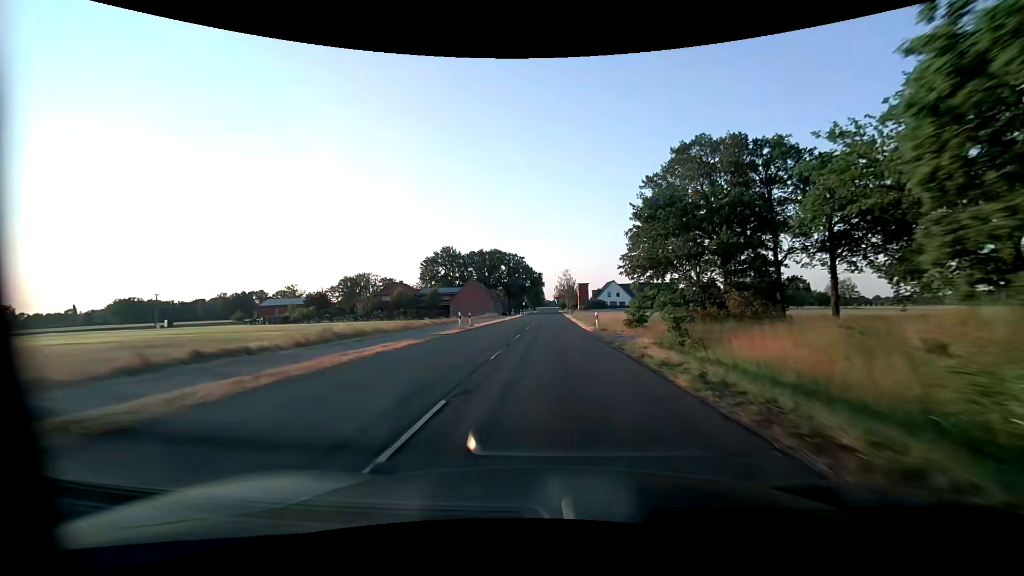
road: secondary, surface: asphalt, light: Day
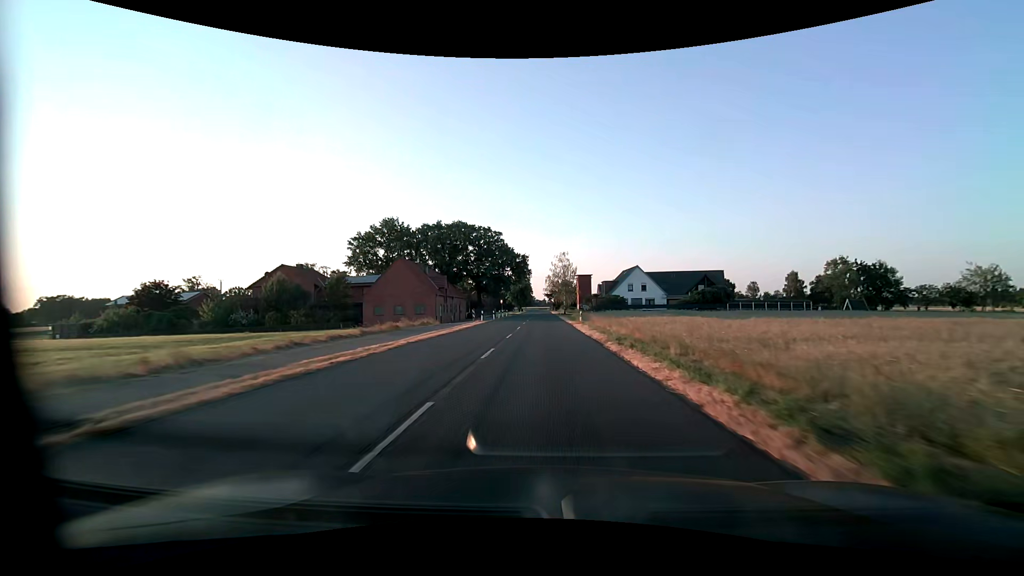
(+0.6, +45.2) m; +1°
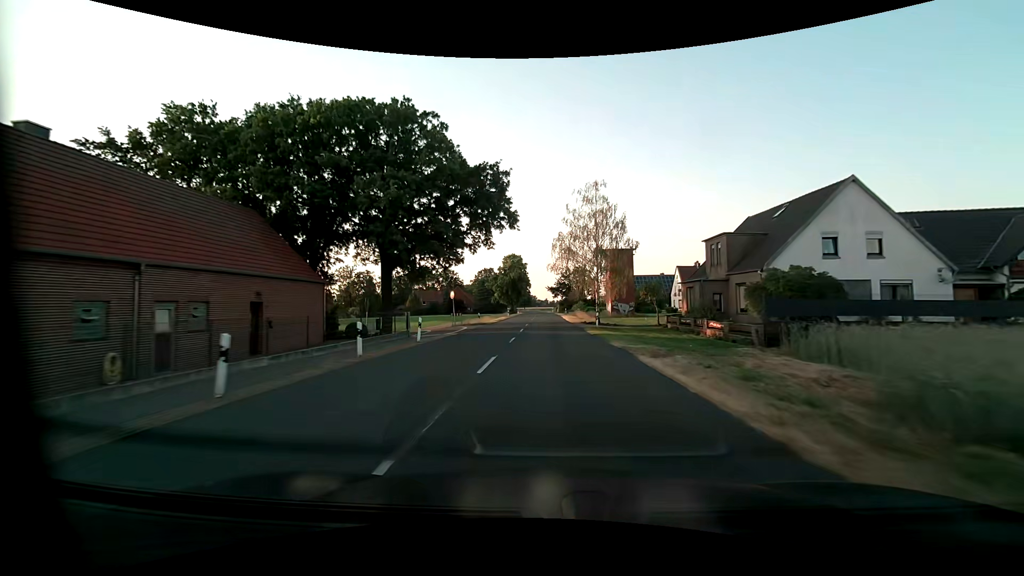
(-0.5, +56.9) m; 0°
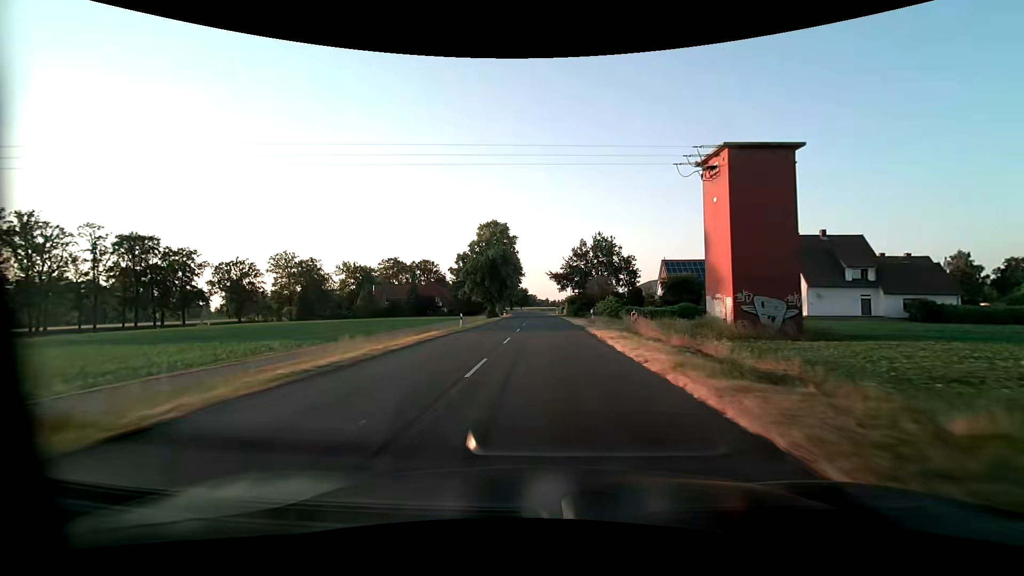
(-0.1, +45.7) m; -1°
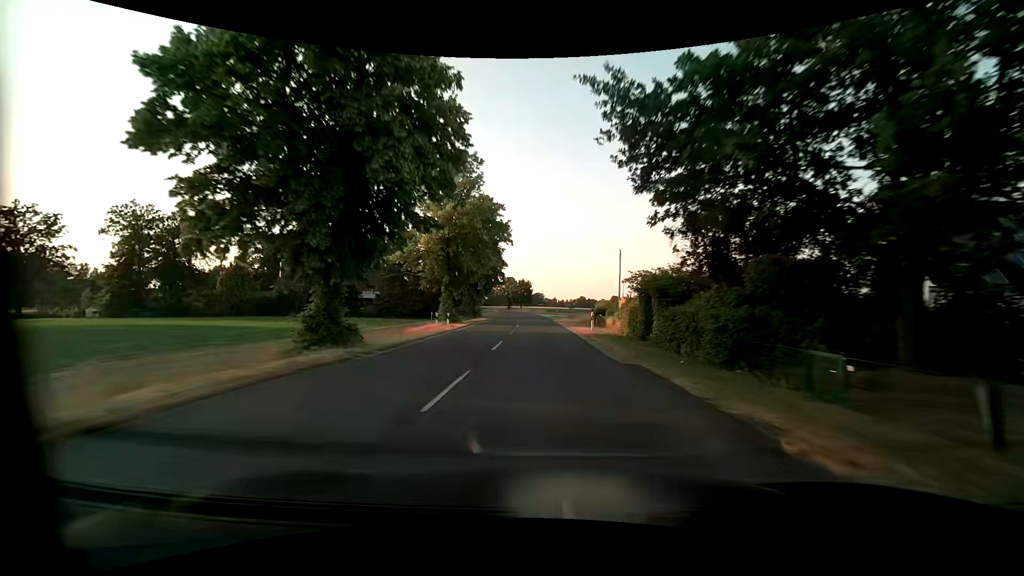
(+0.1, +57.2) m; 0°
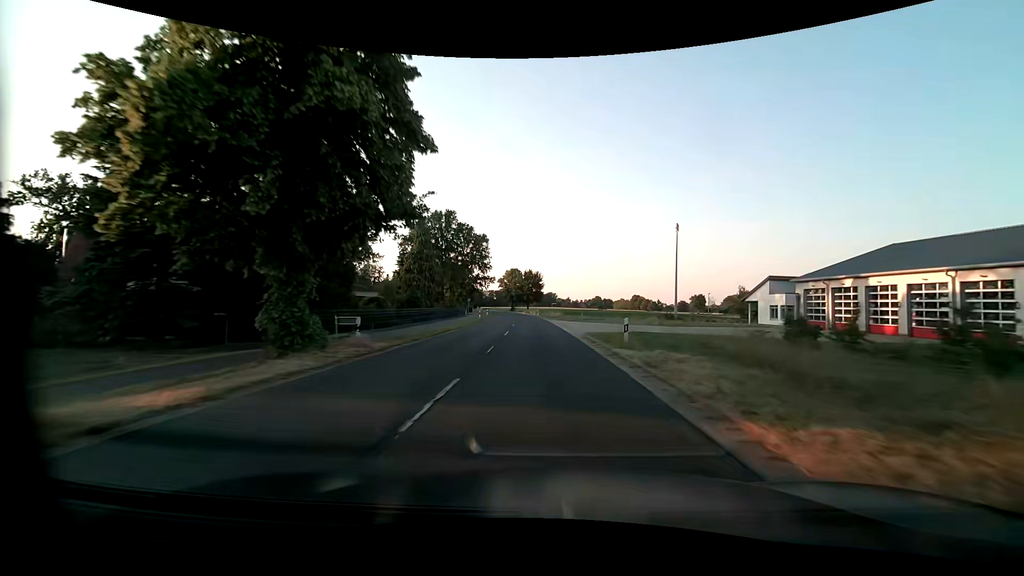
(-0.5, +45.7) m; -1°
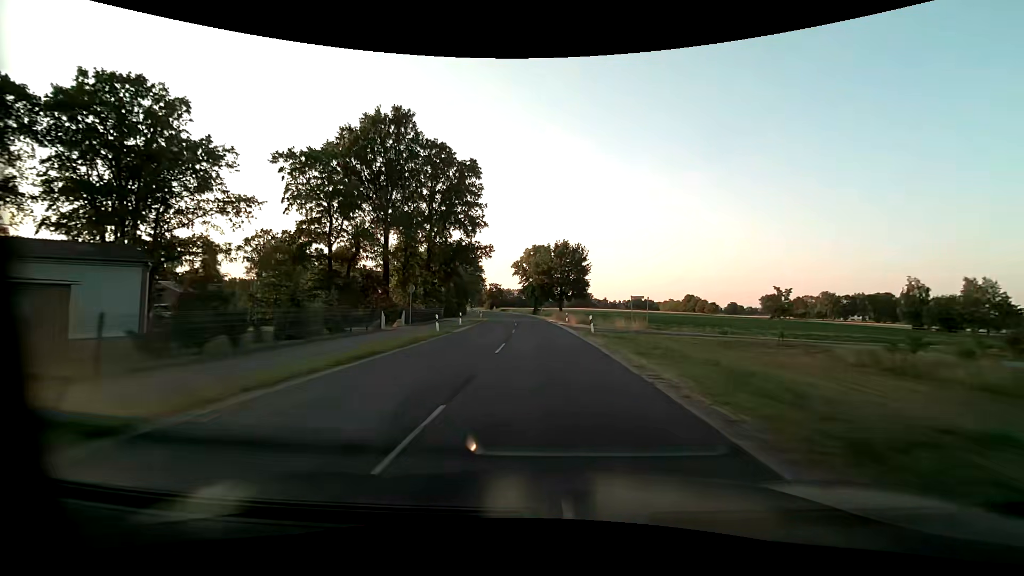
(-1.8, +57.2) m; -4°
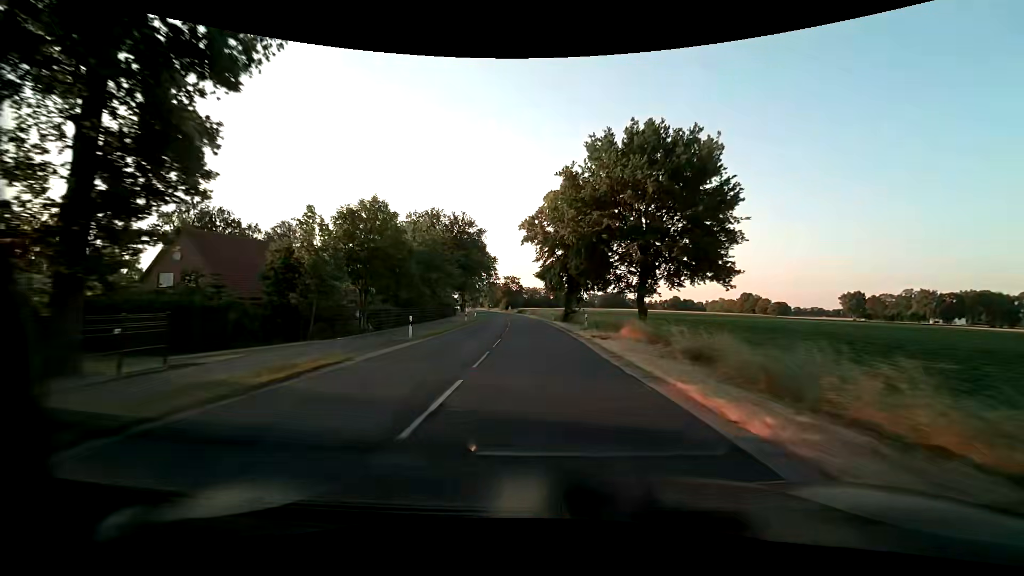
(-1.1, +45.9) m; -3°
(0, +10) (0, +20) (-1, +30) (-1, +40) (-2, +50) (-3, +60) (-4, +70) (-5, +80) (-6, +90) (-8, +100) m
